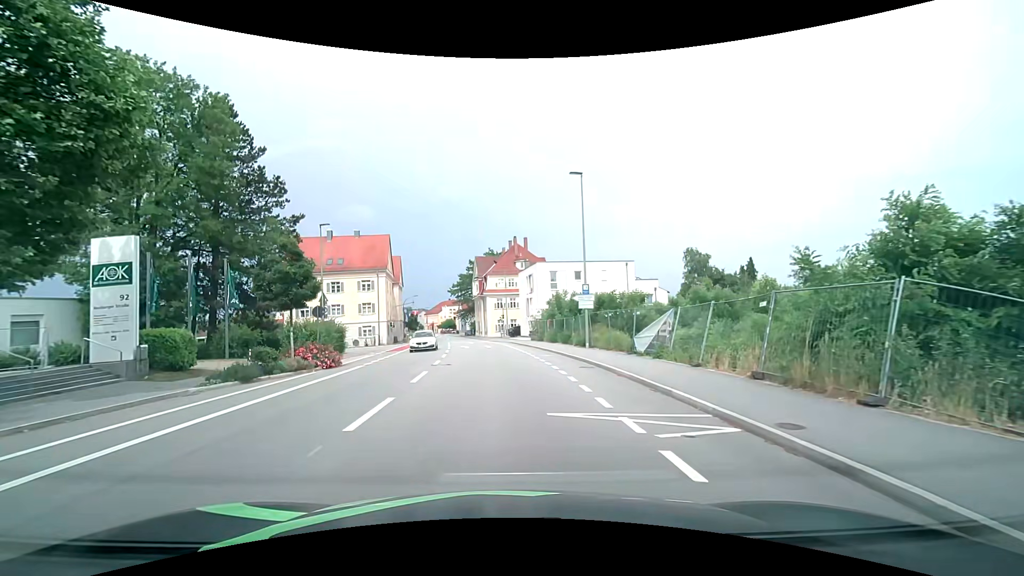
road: tertiary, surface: asphalt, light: Day
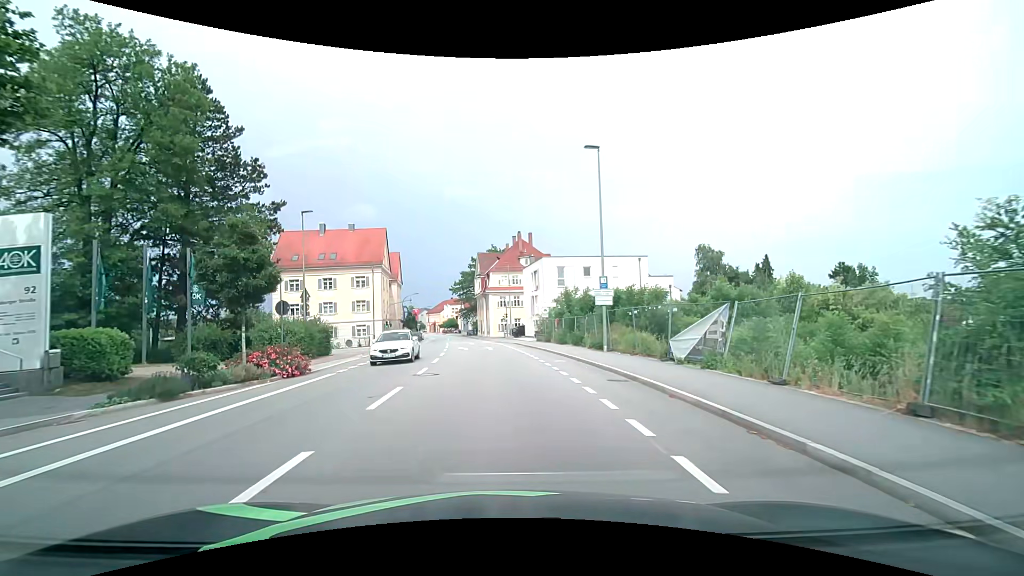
(0.0, +4.2) m; 0°
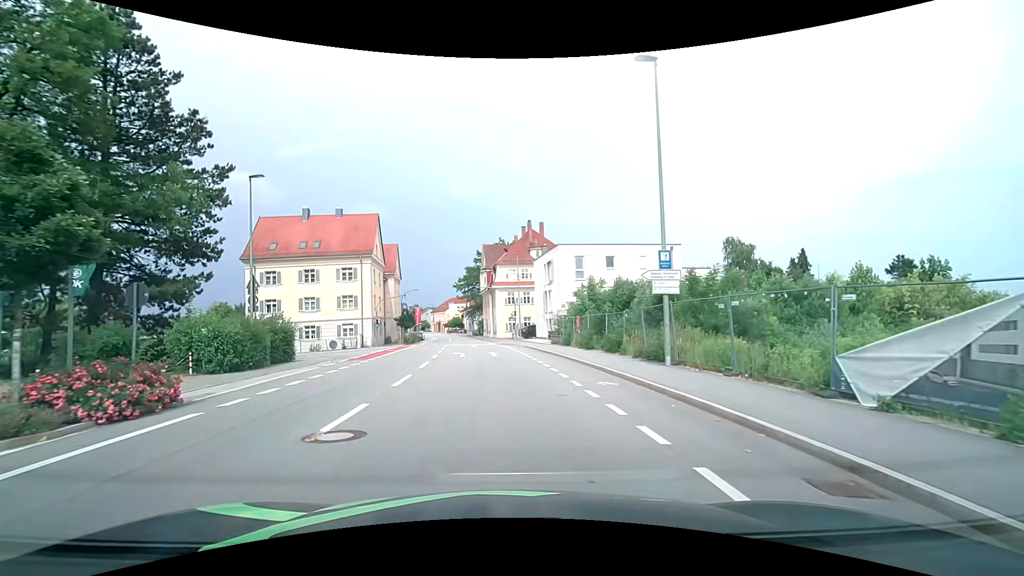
(-0.1, +8.3) m; -1°
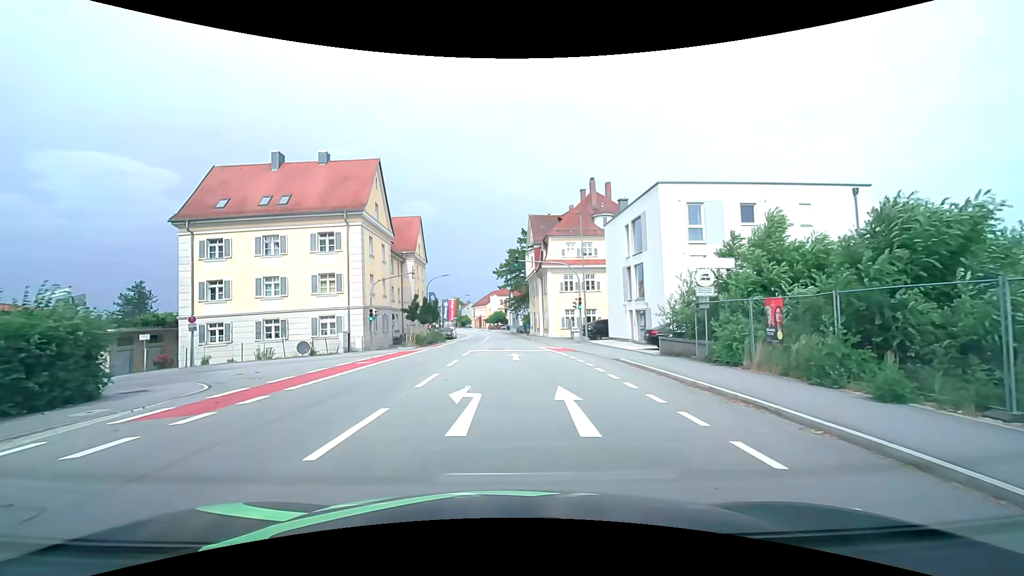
(-0.9, +18.9) m; -6°
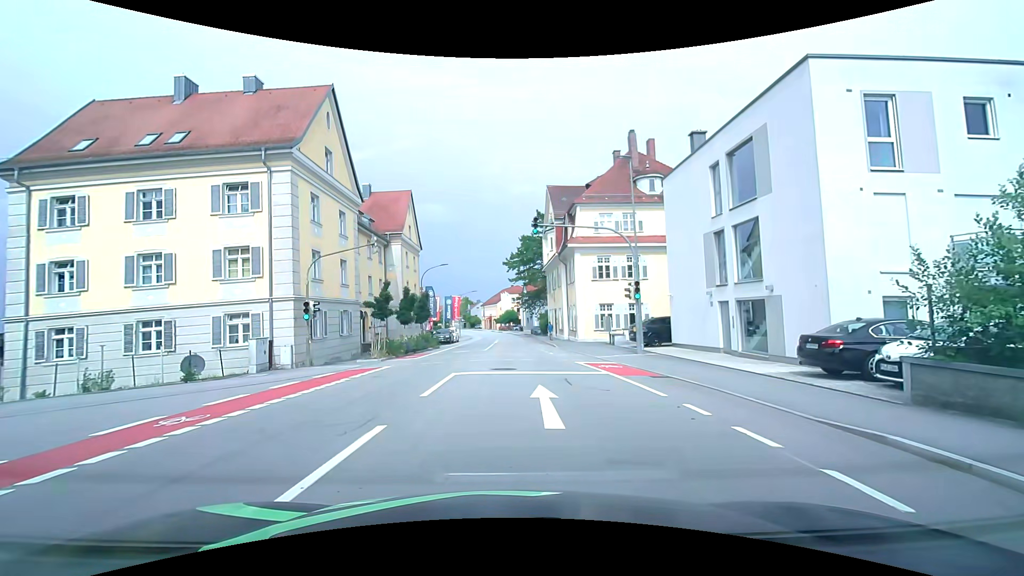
(0.0, +12.9) m; -1°
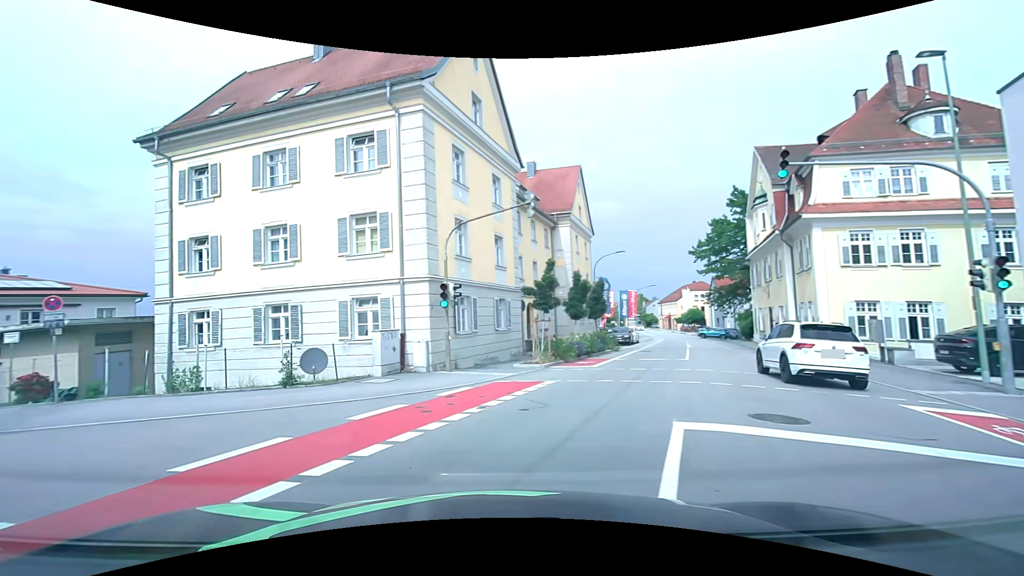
(-0.9, +7.6) m; -20°
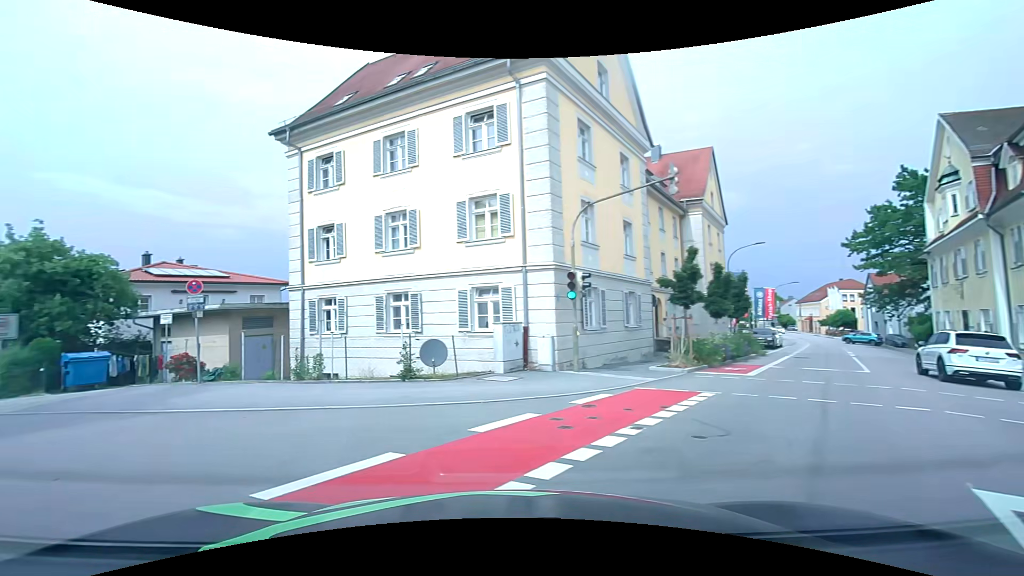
(-0.2, +2.0) m; -13°
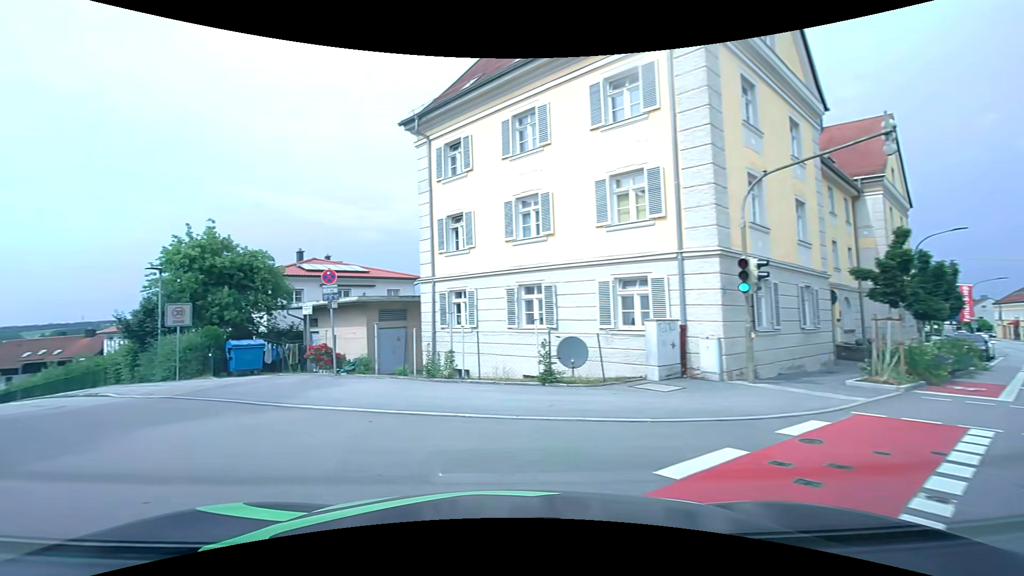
(-0.2, +2.0) m; -13°
